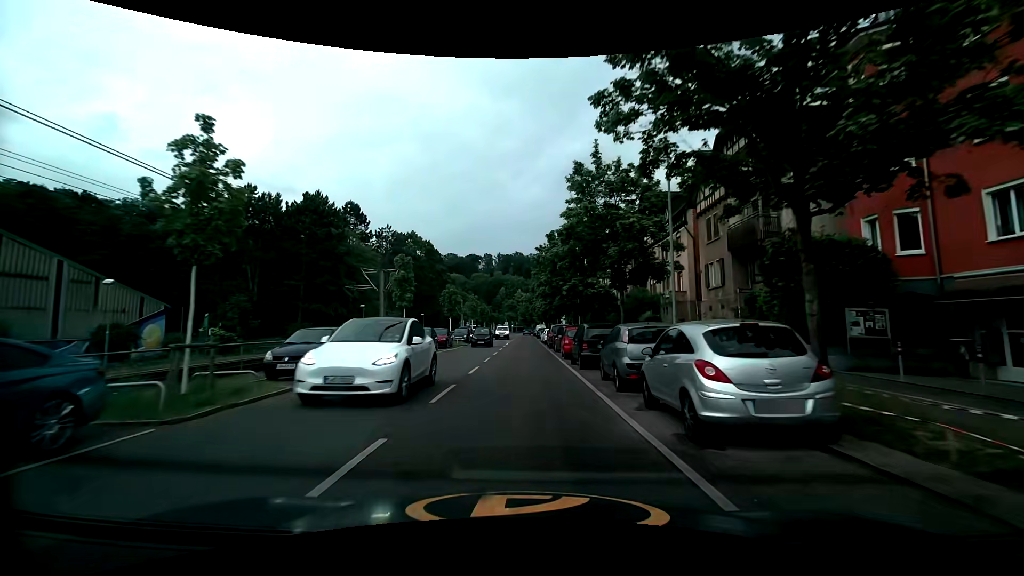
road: secondary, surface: asphalt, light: Day
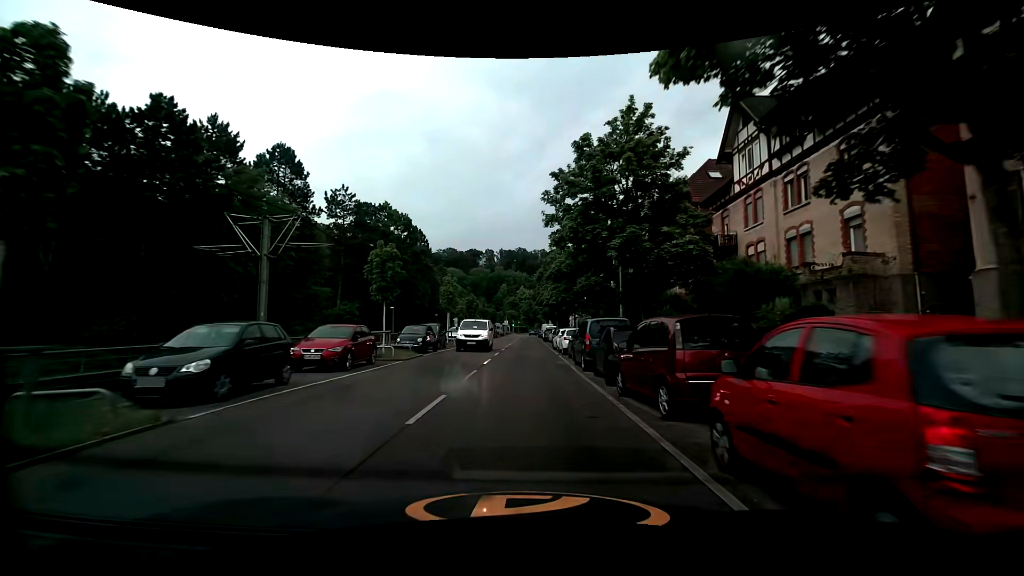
(-0.2, +20.5) m; 0°
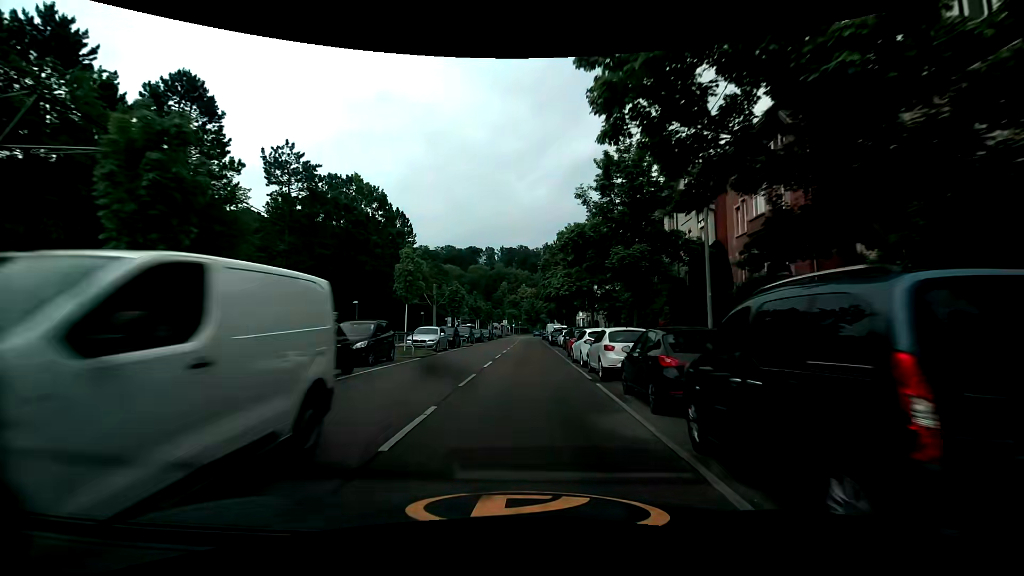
(-0.1, +13.9) m; -1°
(0, +10) (0, +20) (0, +30) (0, +40) (0, +50) (+1, +60) (+1, +70) (+1, +80) (+2, +90) (+2, +100) m
